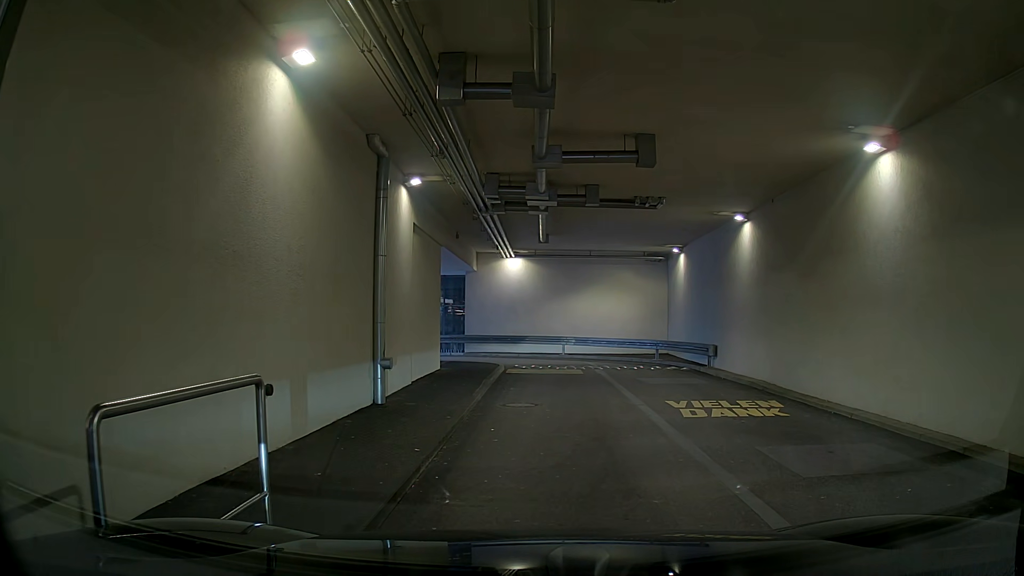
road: residential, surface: asphalt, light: Day
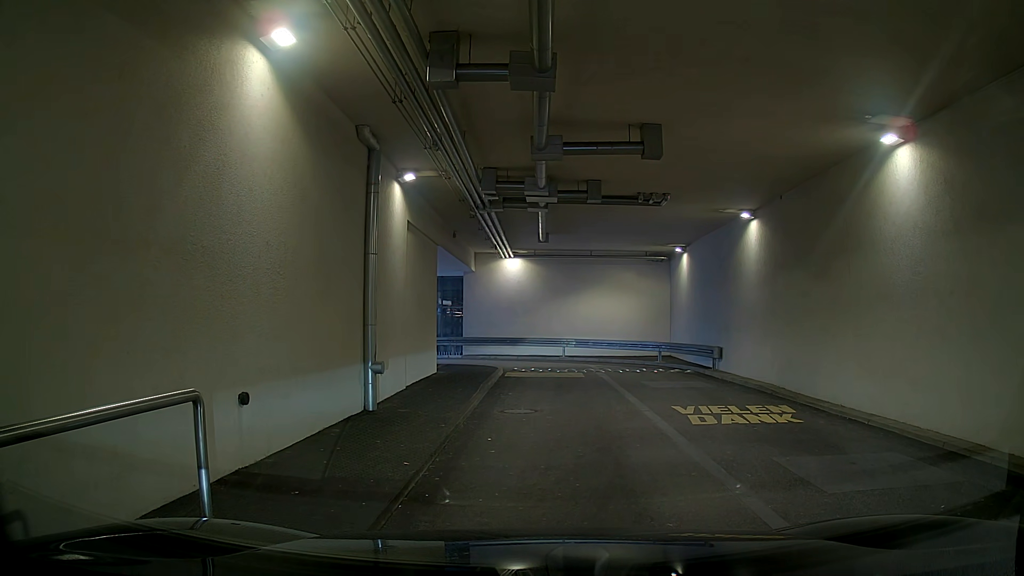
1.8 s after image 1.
(0.0, +0.6) m; 0°
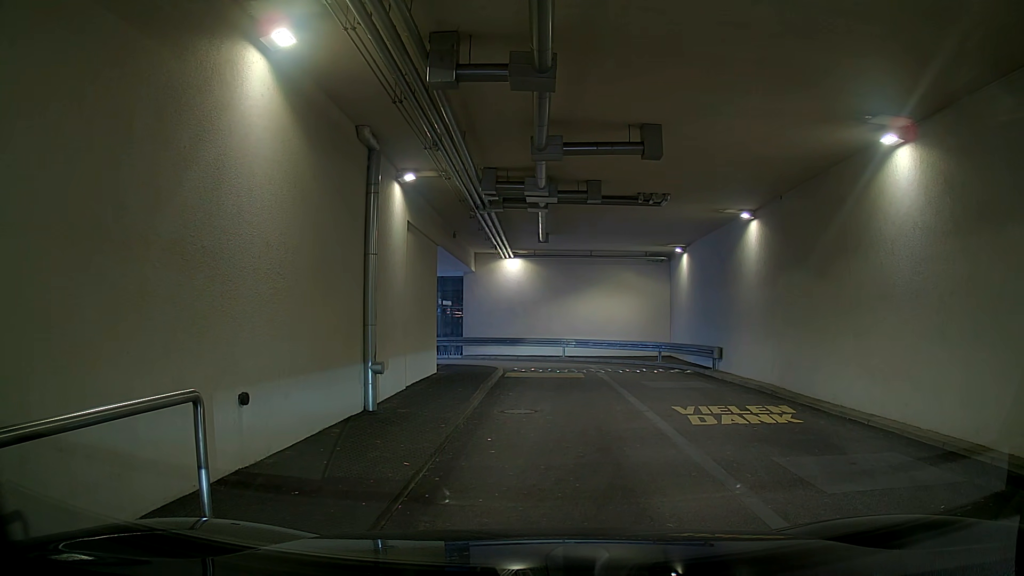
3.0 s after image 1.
(0.0, 0.0) m; 0°
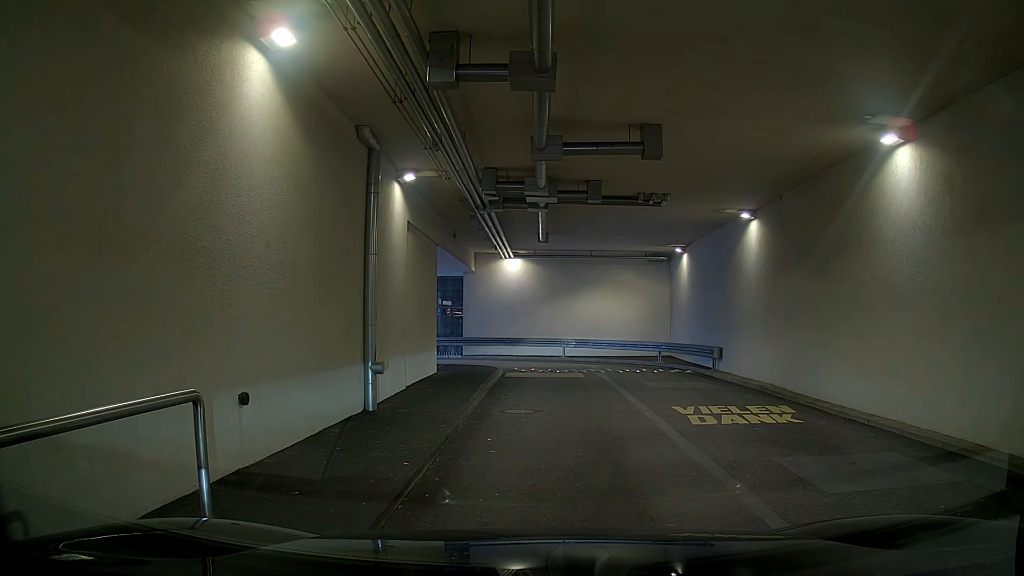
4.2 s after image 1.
(0.0, 0.0) m; 0°
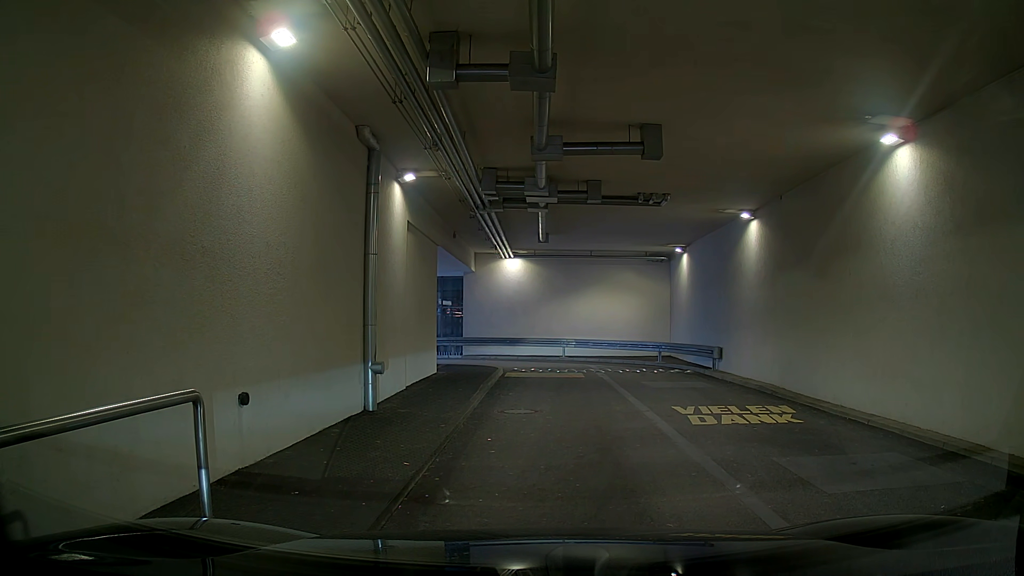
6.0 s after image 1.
(0.0, 0.0) m; 0°
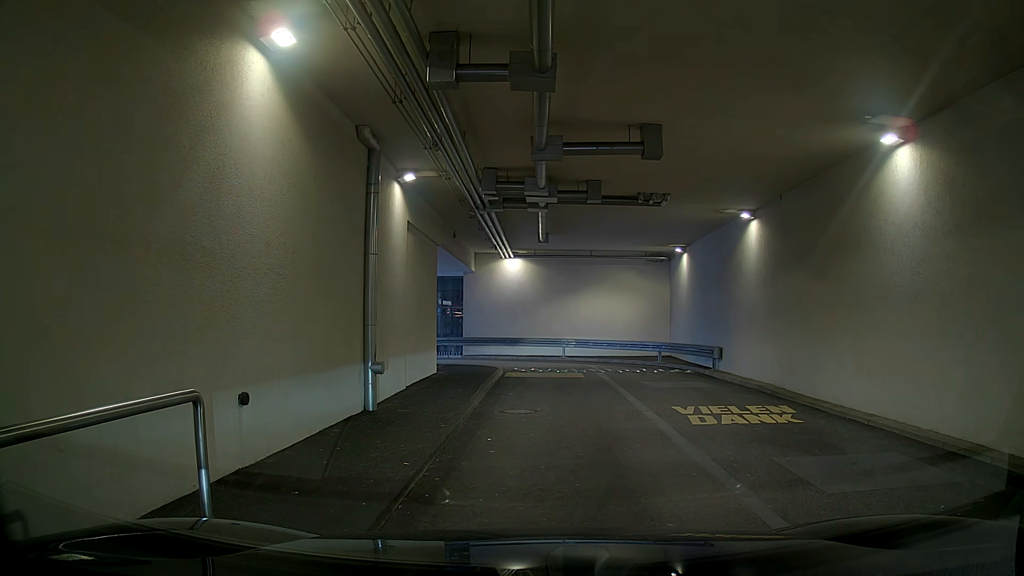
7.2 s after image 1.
(0.0, 0.0) m; 0°
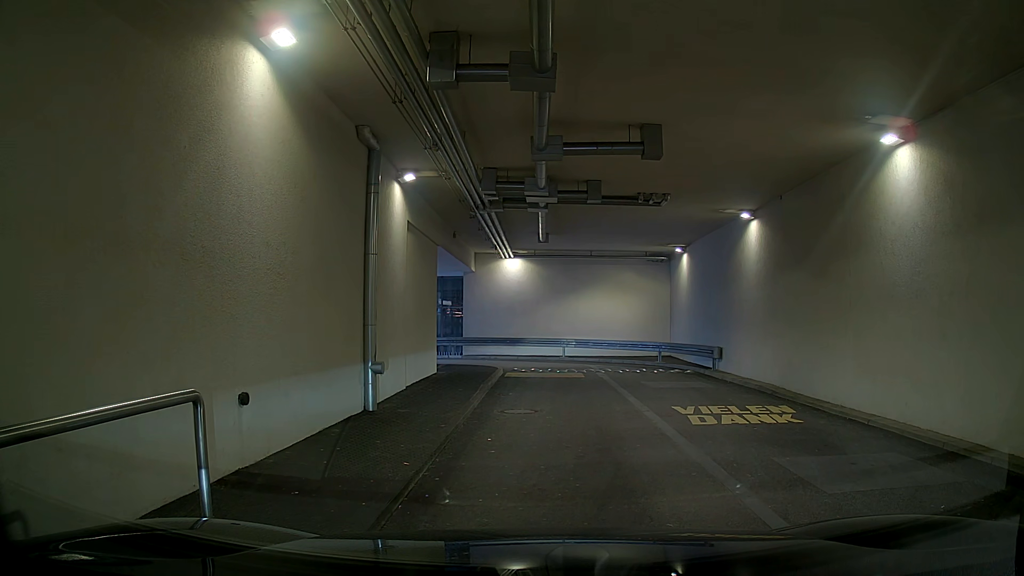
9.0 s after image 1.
(0.0, 0.0) m; 0°
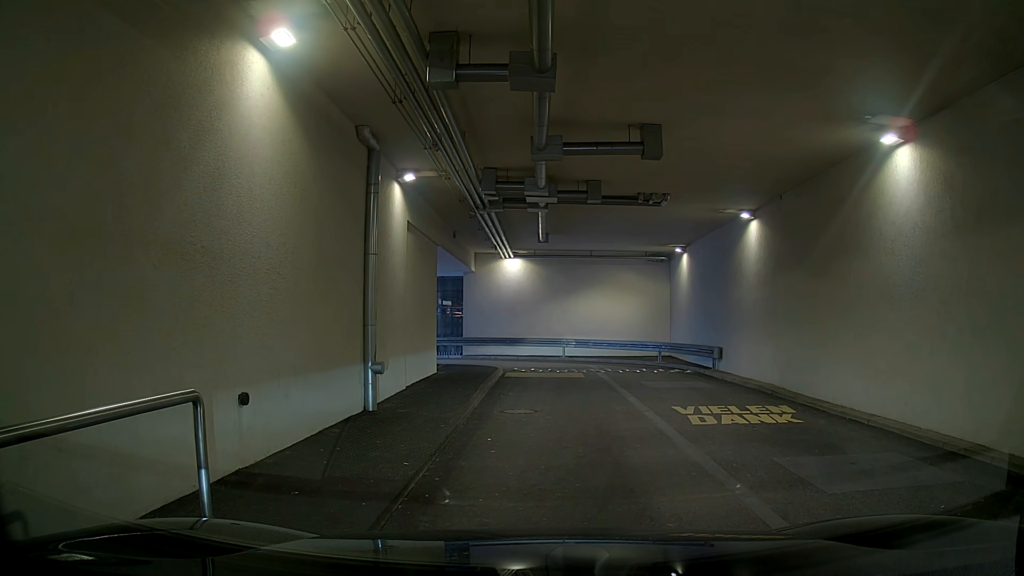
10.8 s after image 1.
(0.0, 0.0) m; 0°
